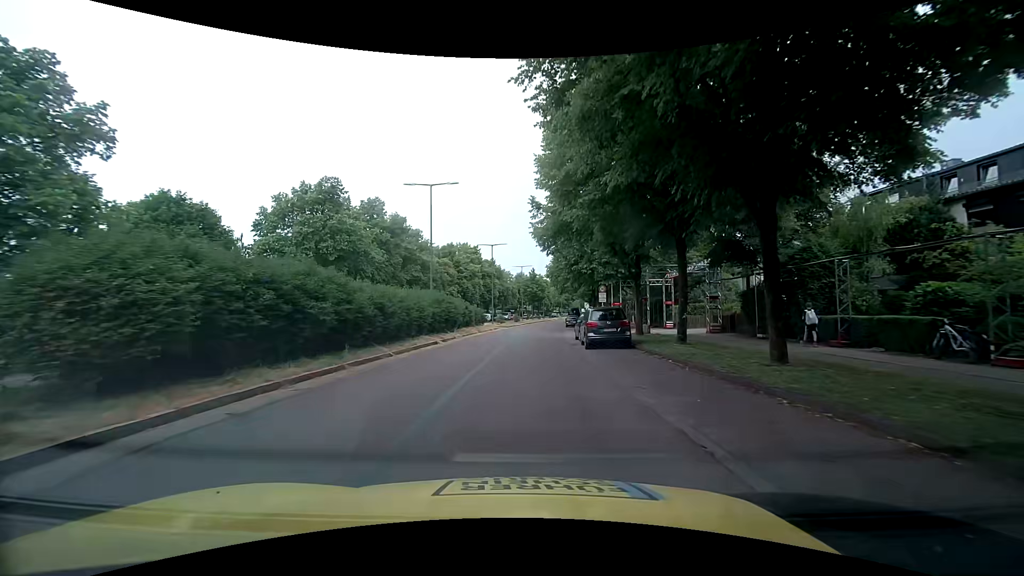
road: residential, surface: asphalt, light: Day
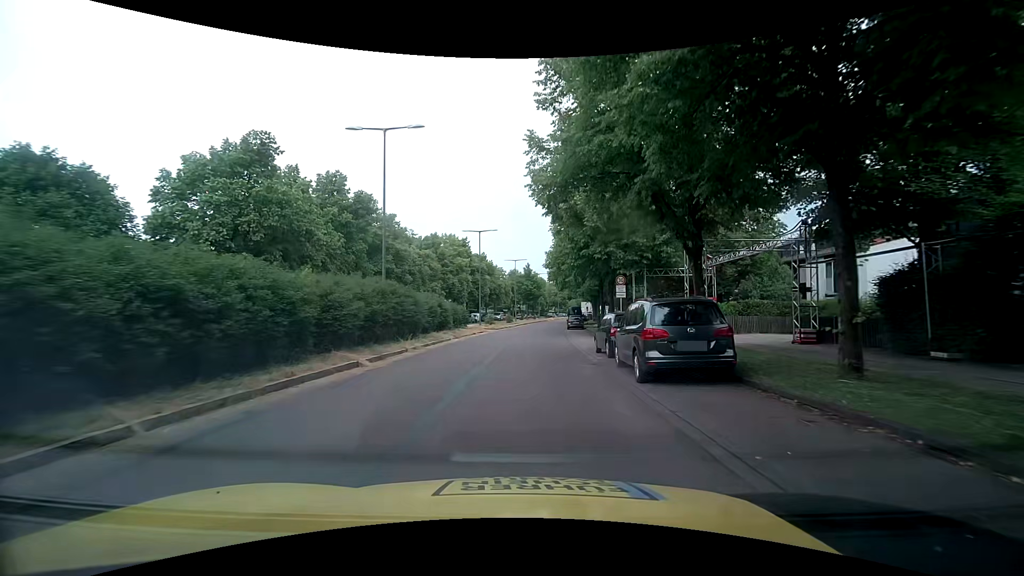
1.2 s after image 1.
(-0.1, +10.3) m; 0°
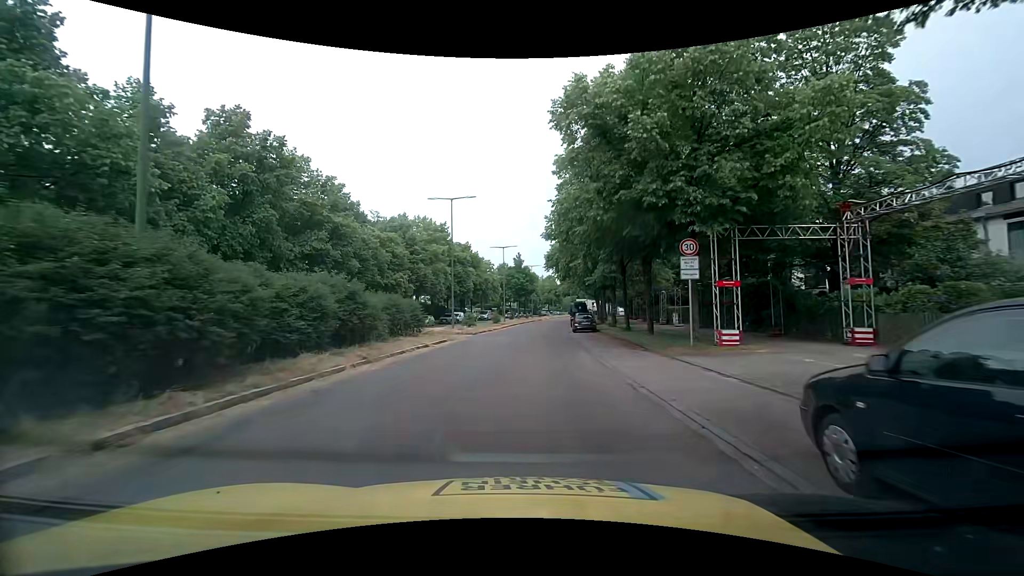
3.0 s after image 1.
(+0.1, +14.5) m; +2°
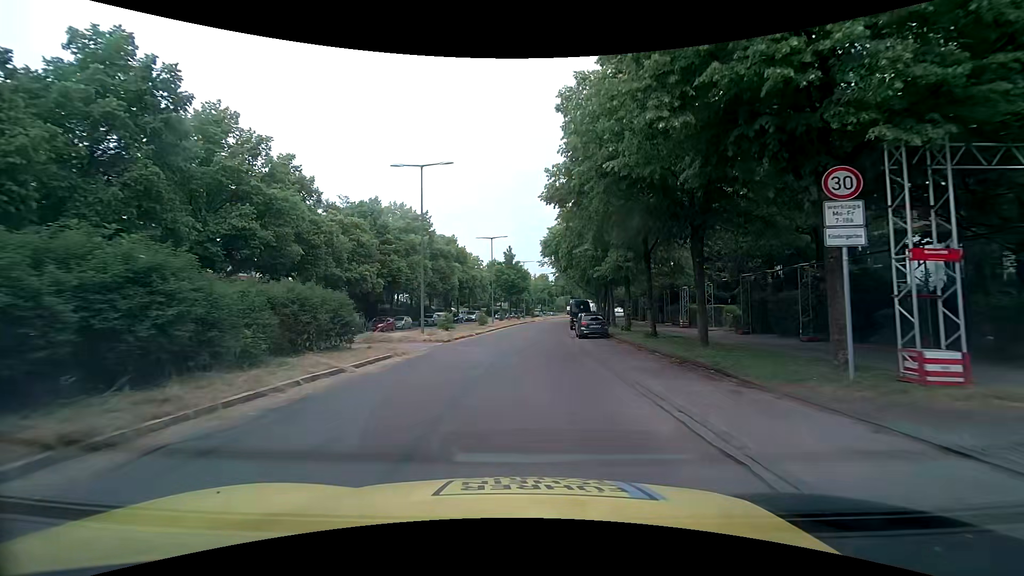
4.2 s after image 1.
(-0.1, +8.6) m; 0°
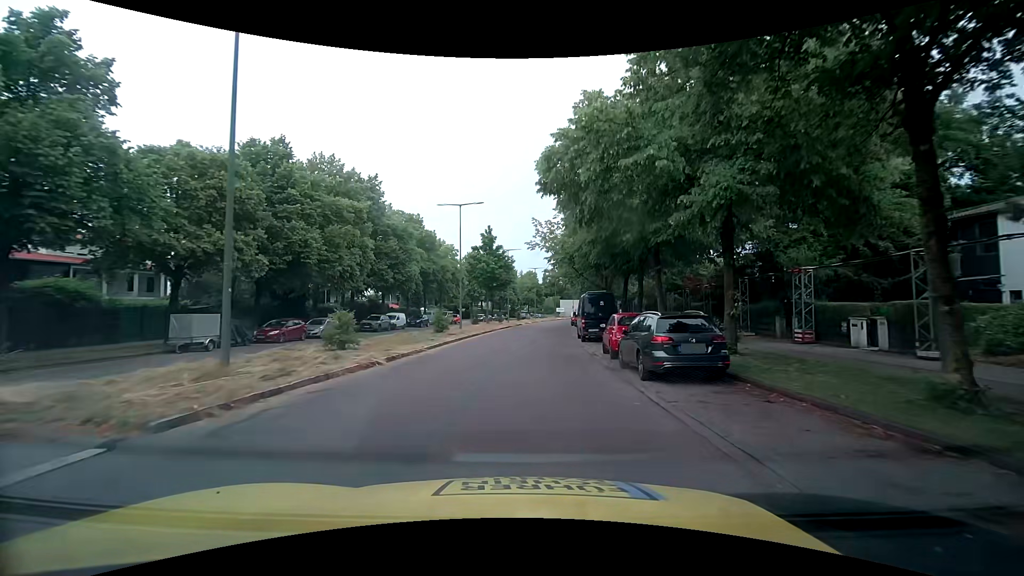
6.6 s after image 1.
(+0.3, +18.7) m; +2°
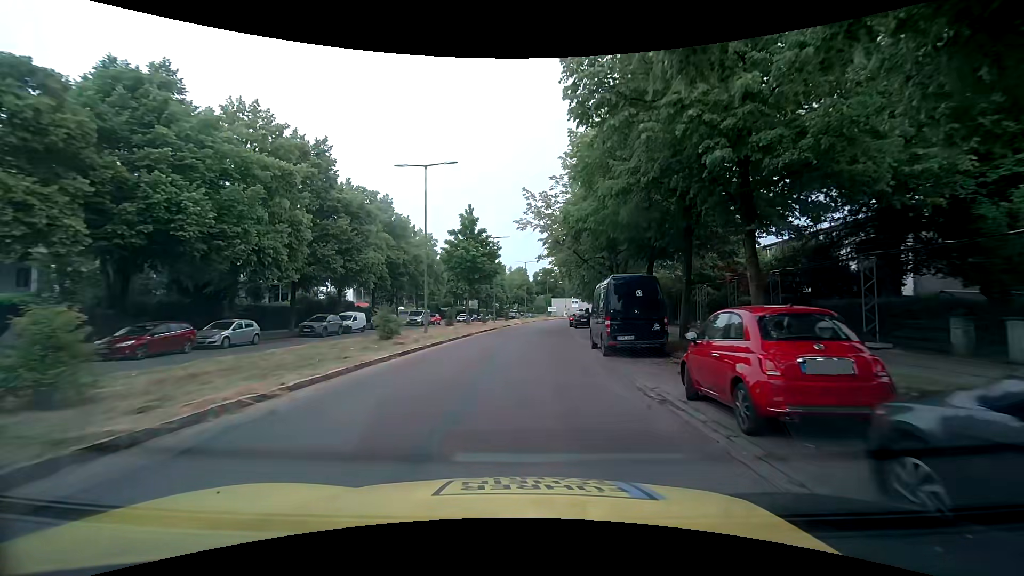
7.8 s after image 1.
(+0.1, +10.6) m; +2°
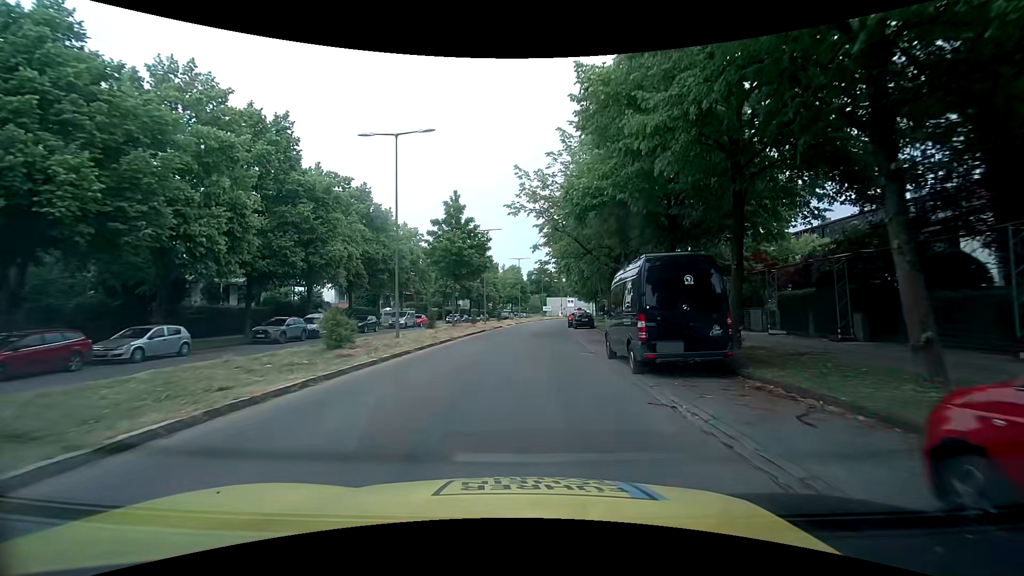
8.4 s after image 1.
(0.0, +5.4) m; 0°
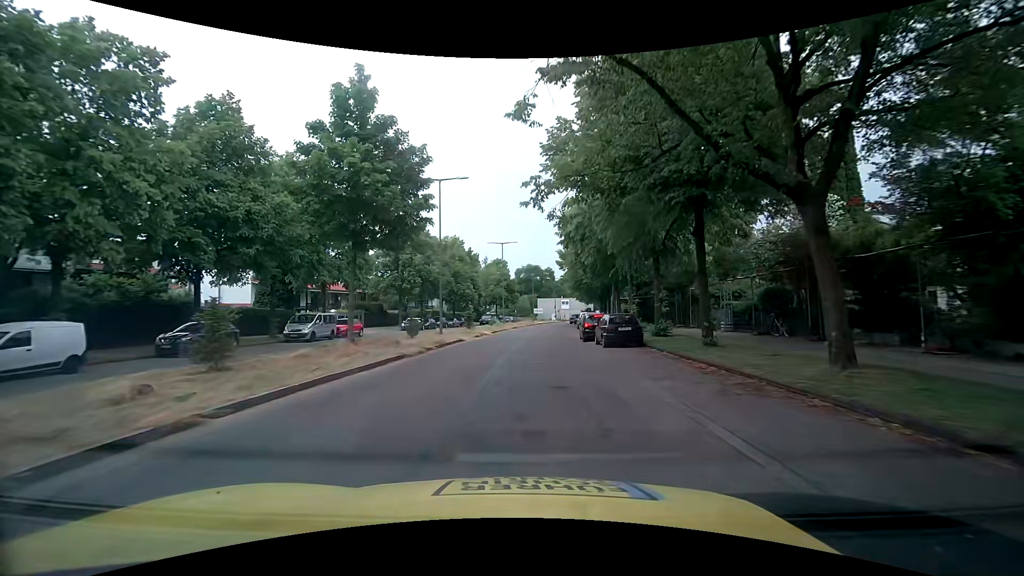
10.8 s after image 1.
(+0.5, +21.4) m; +1°
(0, +10) (-1, +20) (-1, +30) (0, +40) (+1, +50) (+2, +60) (+3, +70) (+5, +80) (+7, +89) (+8, +99) m
